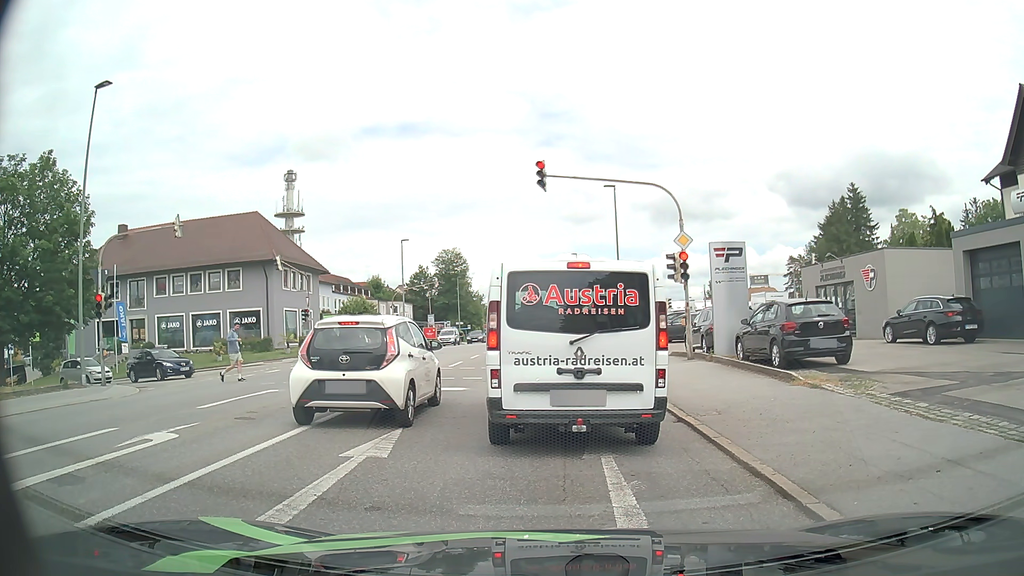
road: tertiary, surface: asphalt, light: Day
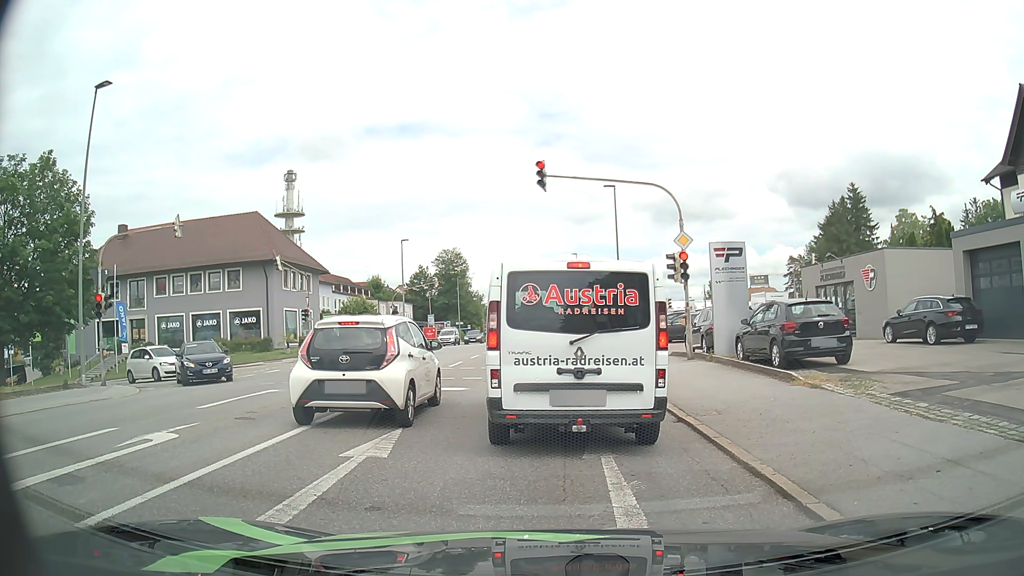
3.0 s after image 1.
(0.0, 0.0) m; 0°
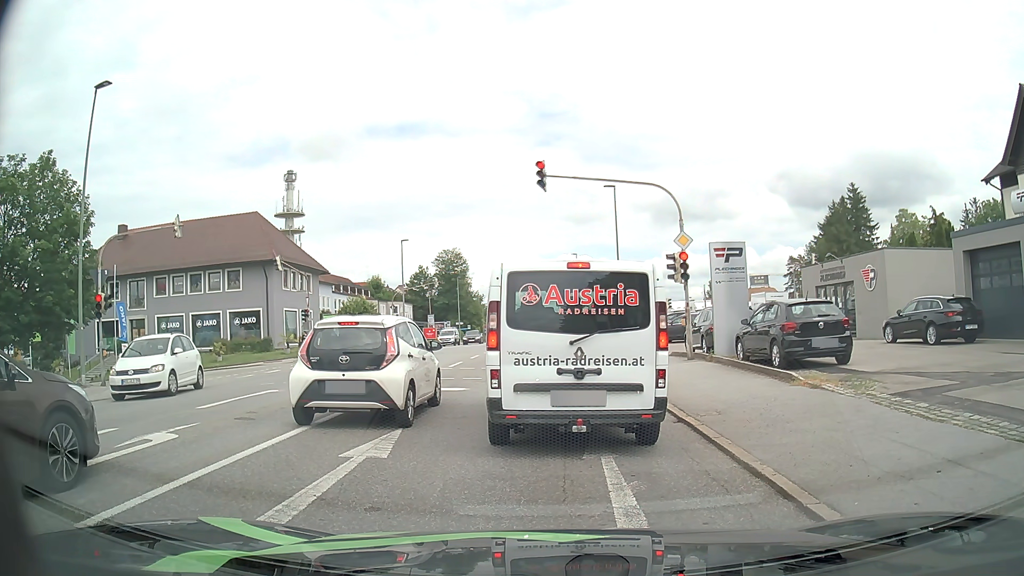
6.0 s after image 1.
(0.0, 0.0) m; 0°
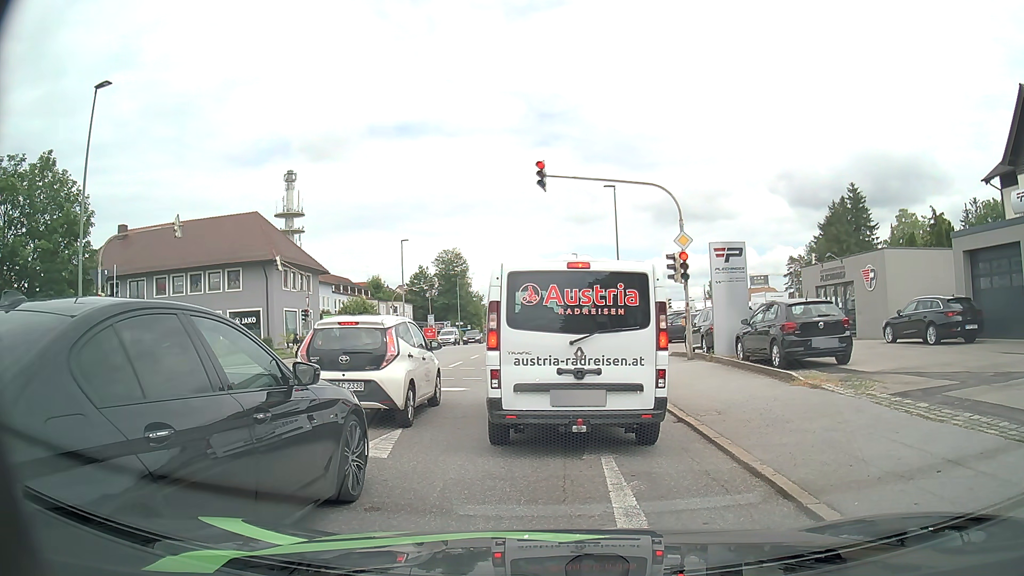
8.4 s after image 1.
(0.0, 0.0) m; 0°
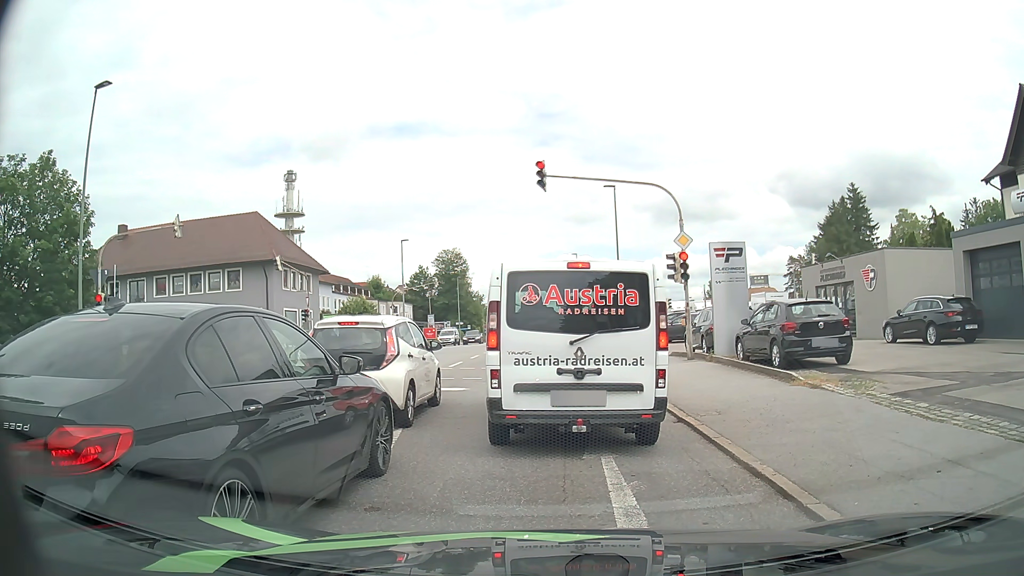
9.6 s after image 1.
(0.0, 0.0) m; 0°
